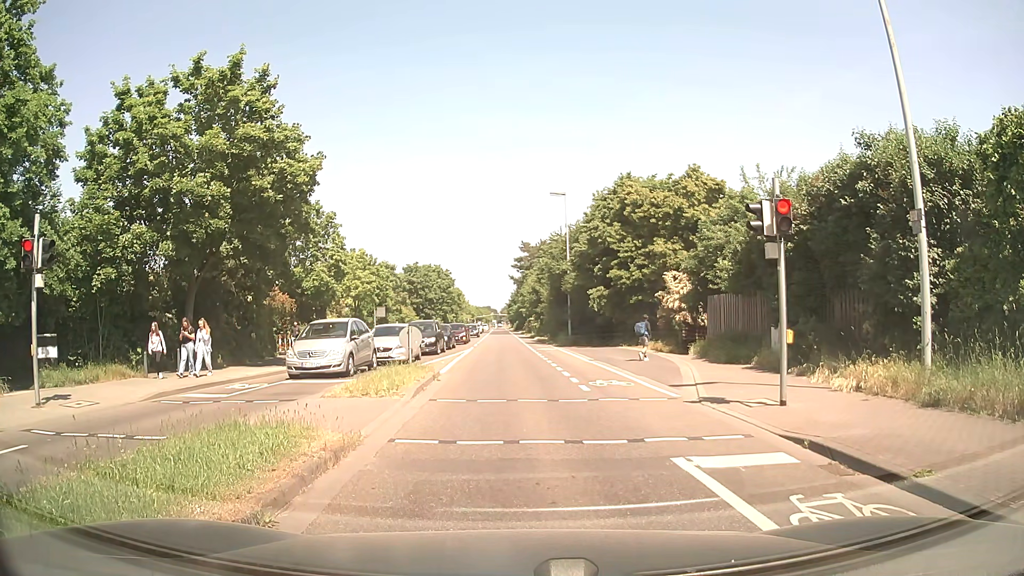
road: secondary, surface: asphalt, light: Day
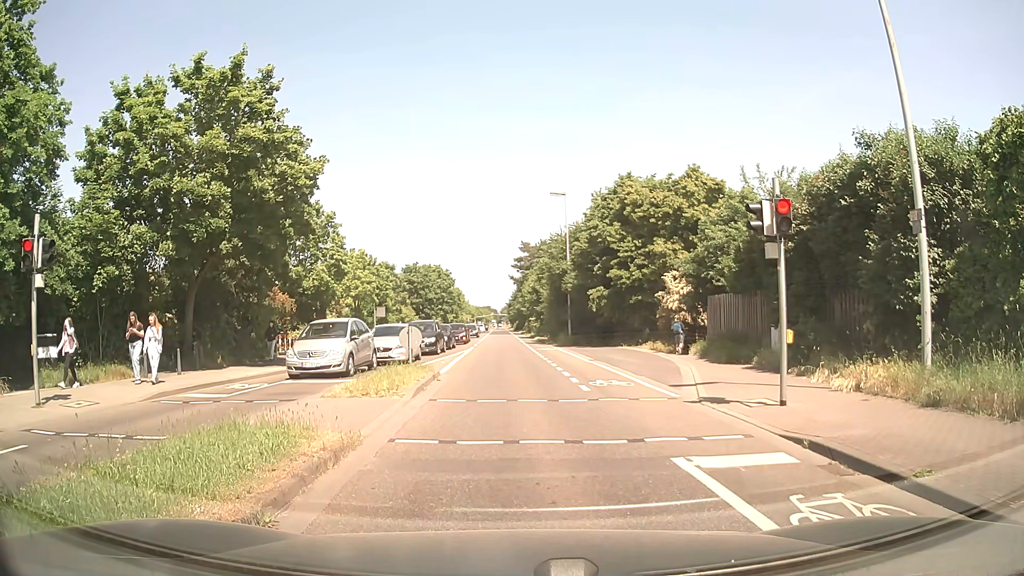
(0.0, 0.0) m; 0°
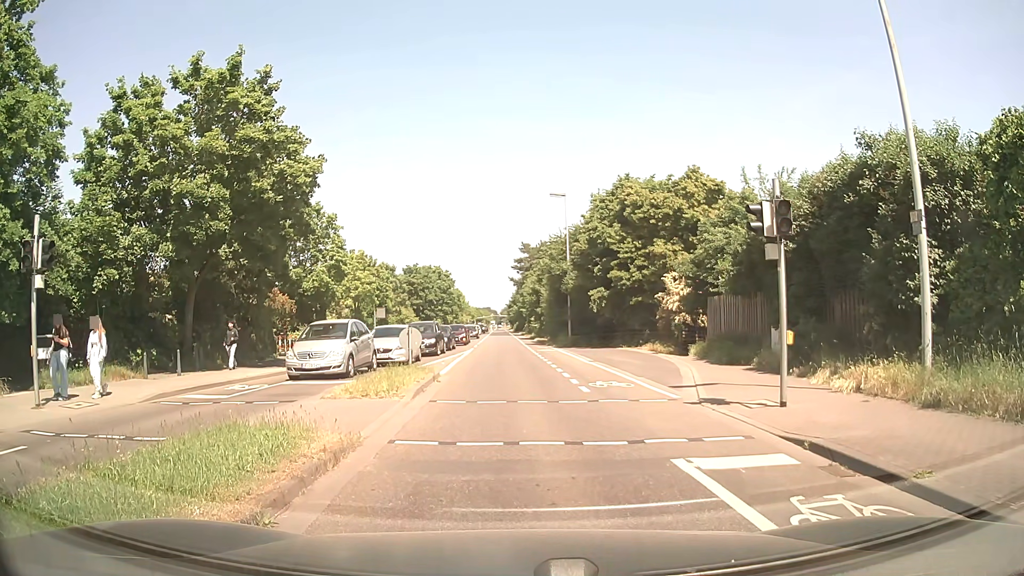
(0.0, 0.0) m; 0°
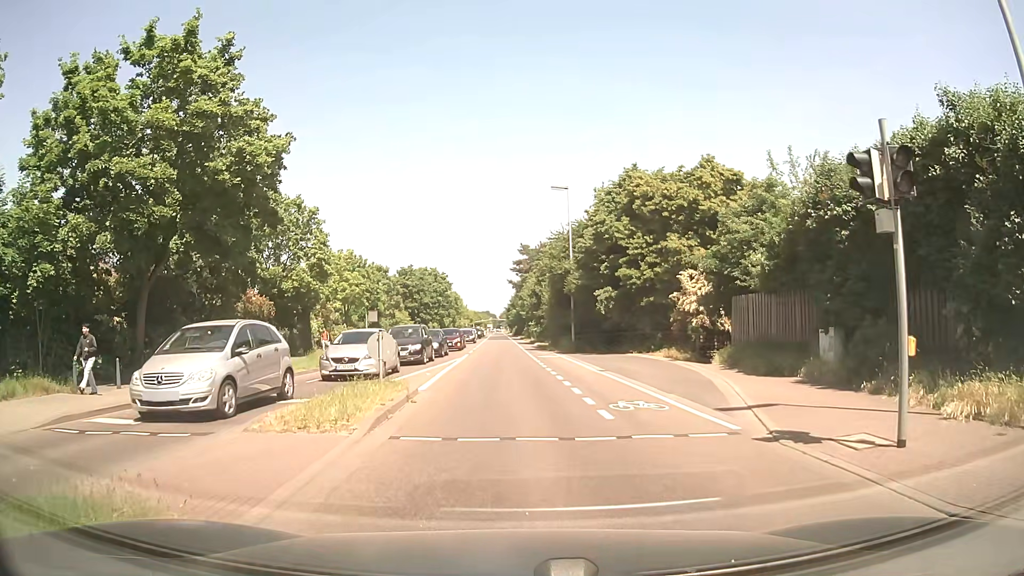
(0.0, +3.8) m; -2°
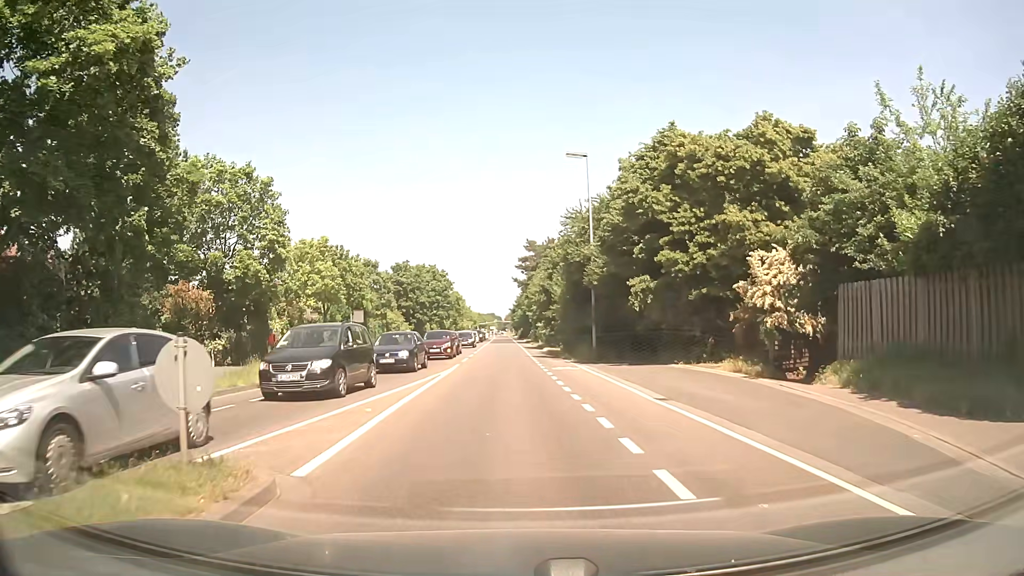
(+0.2, +9.0) m; +1°
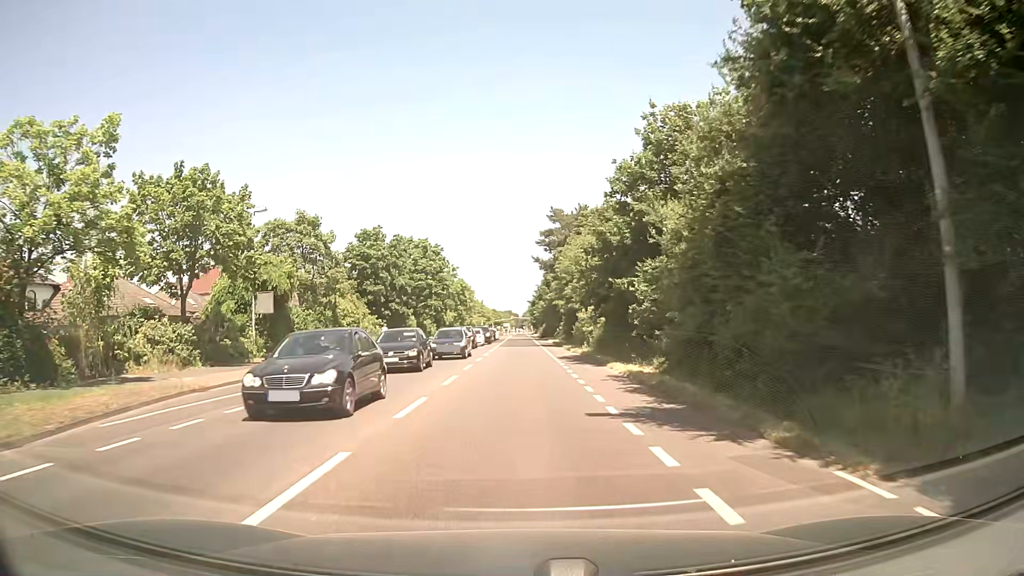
(-0.7, +27.6) m; -2°
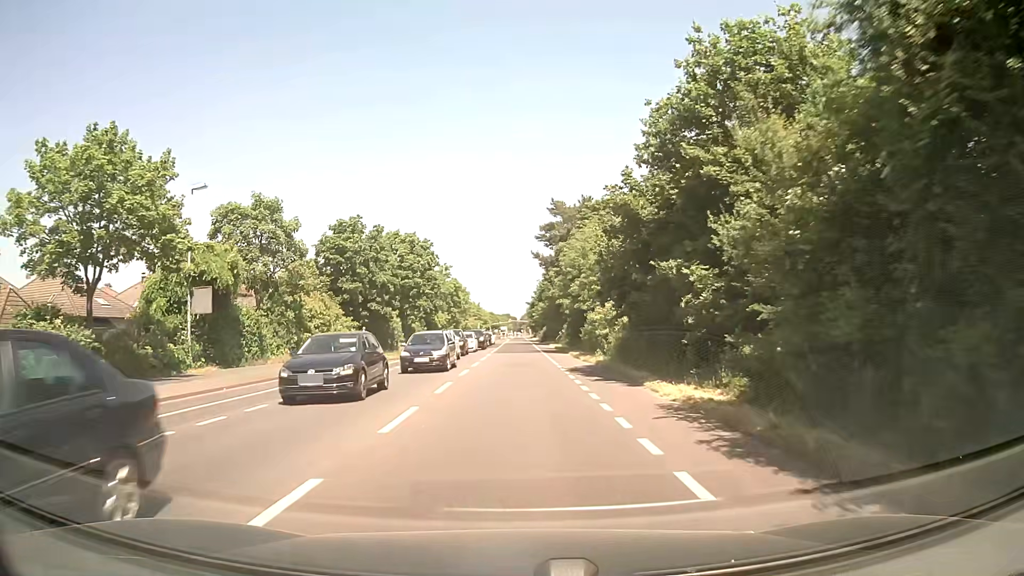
(0.0, +7.3) m; 0°
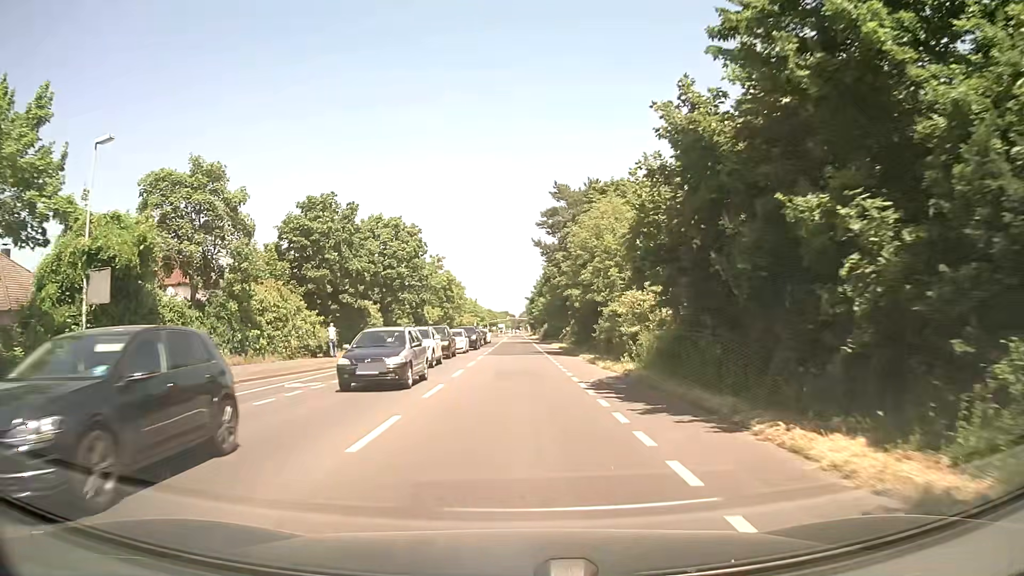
(0.0, +7.8) m; 0°
(0, +10) (0, +20) (0, +30) (0, +40) (-1, +50) (-1, +60) (-1, +70) (-1, +80) (-1, +90) (-1, +100) m
